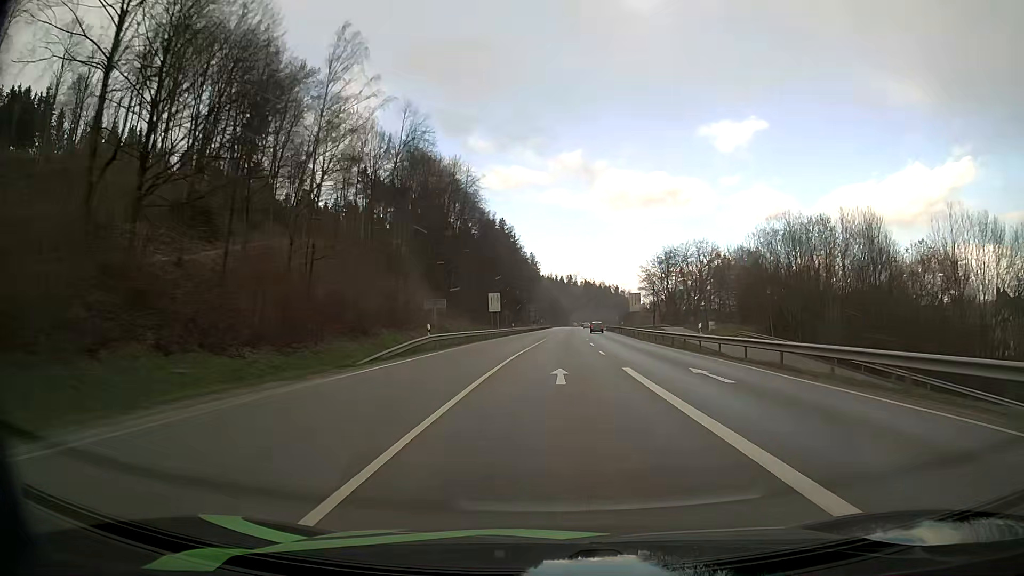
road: primary_link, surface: asphalt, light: Day
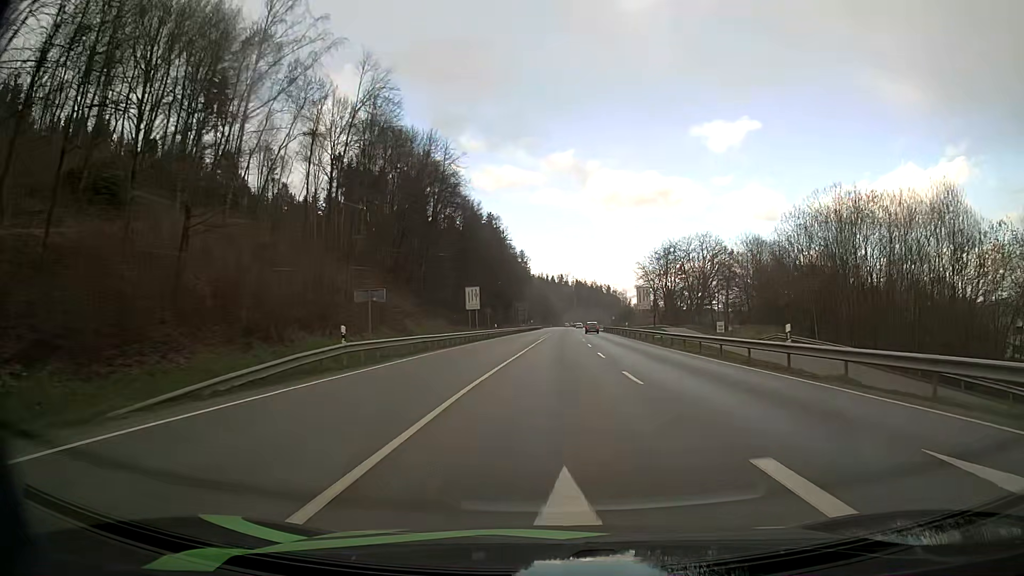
(+0.1, +13.4) m; +1°
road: primary
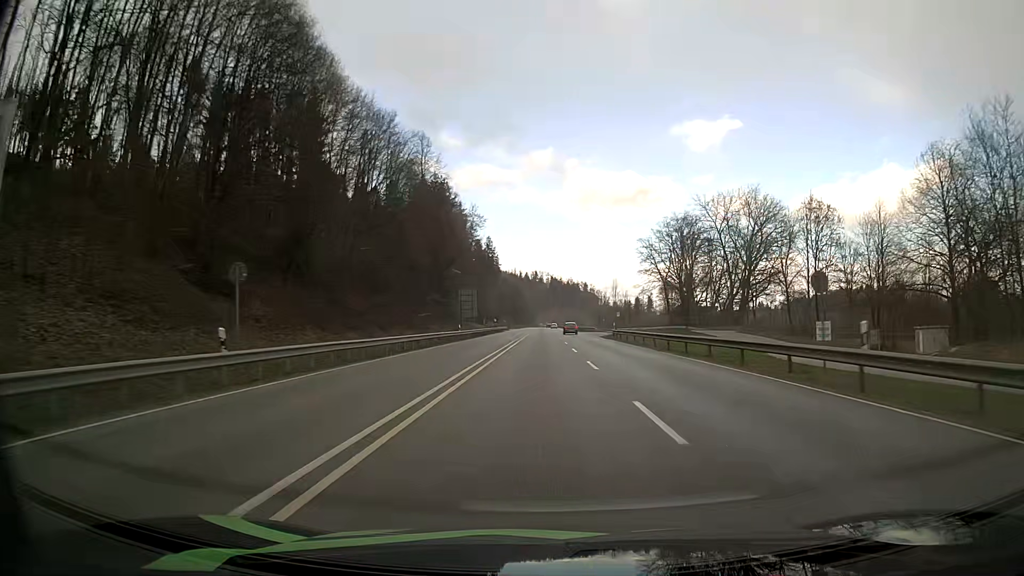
(+1.2, +55.4) m; +2°
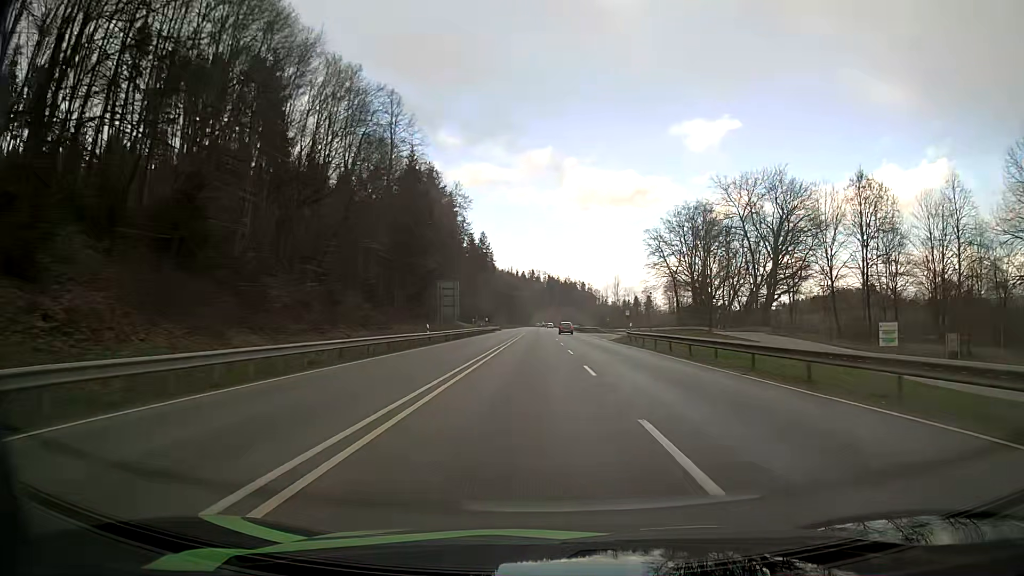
(+0.1, +14.1) m; 0°
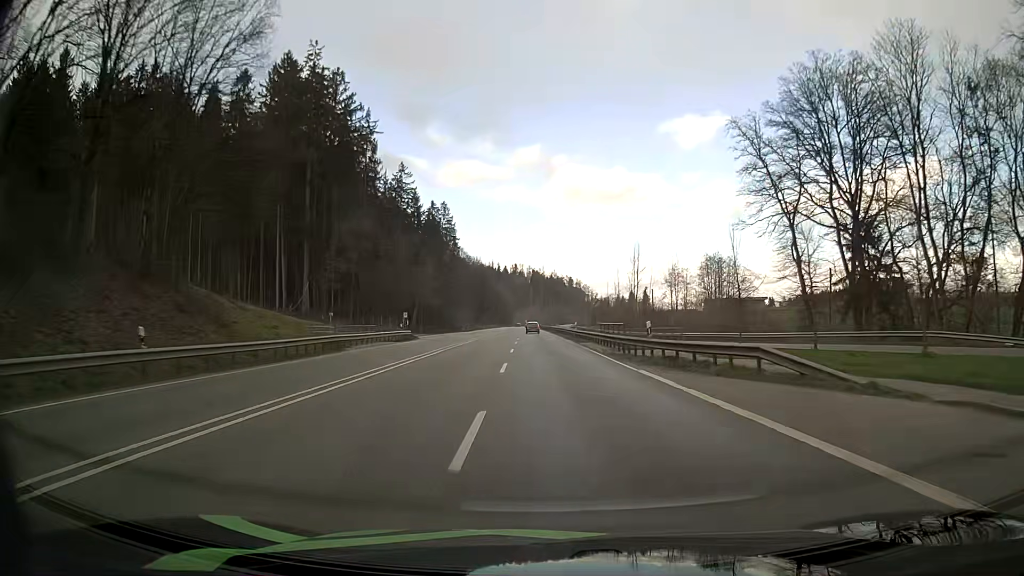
(+1.2, +71.2) m; +2°
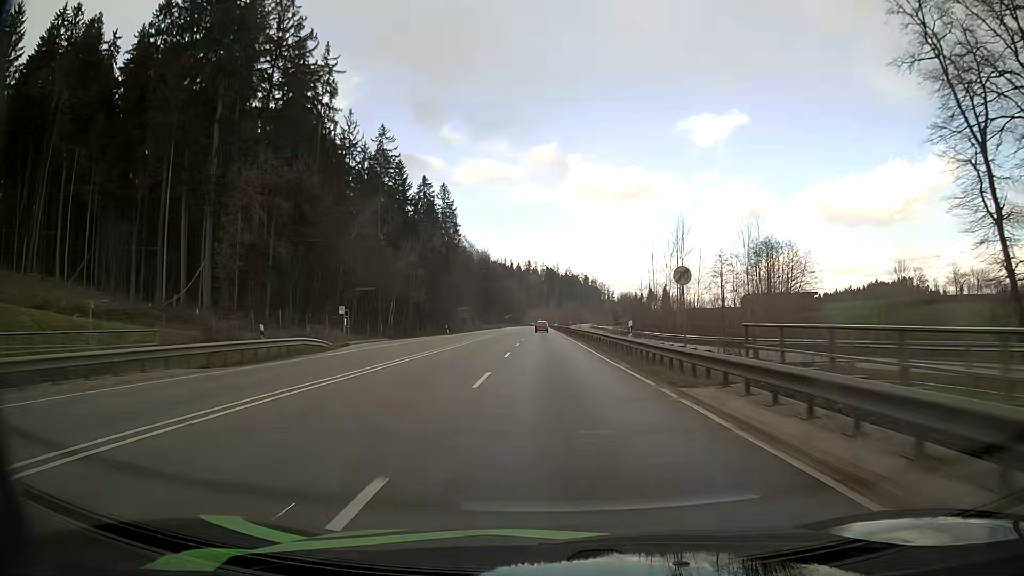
(-0.3, +28.3) m; -2°
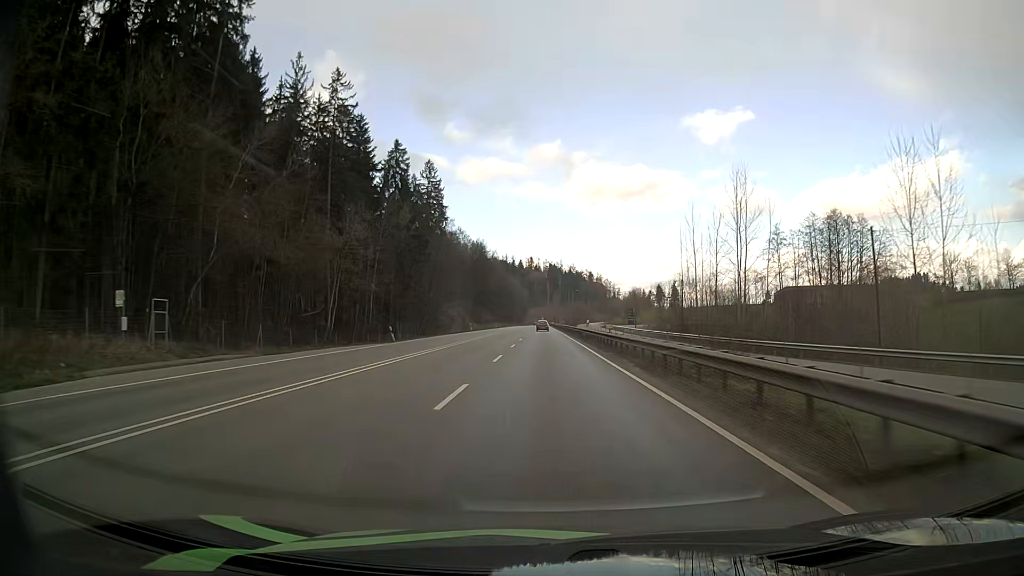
(0.0, +27.7) m; 0°
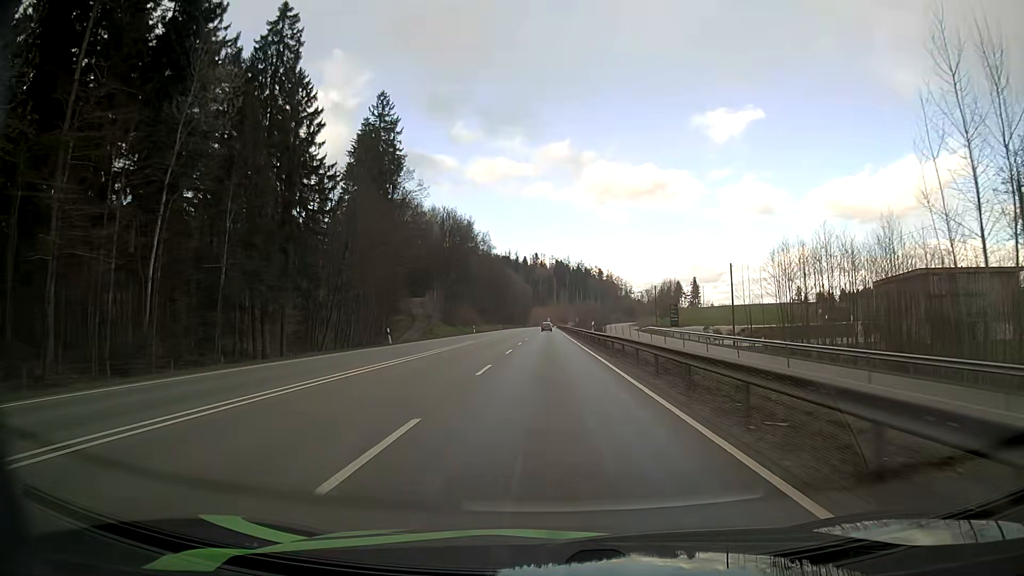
(-0.3, +52.7) m; -1°
(0, +10) (0, +20) (0, +30) (0, +40) (0, +50) (0, +60) (0, +70) (-1, +80) (-1, +90) (-1, +100) m
